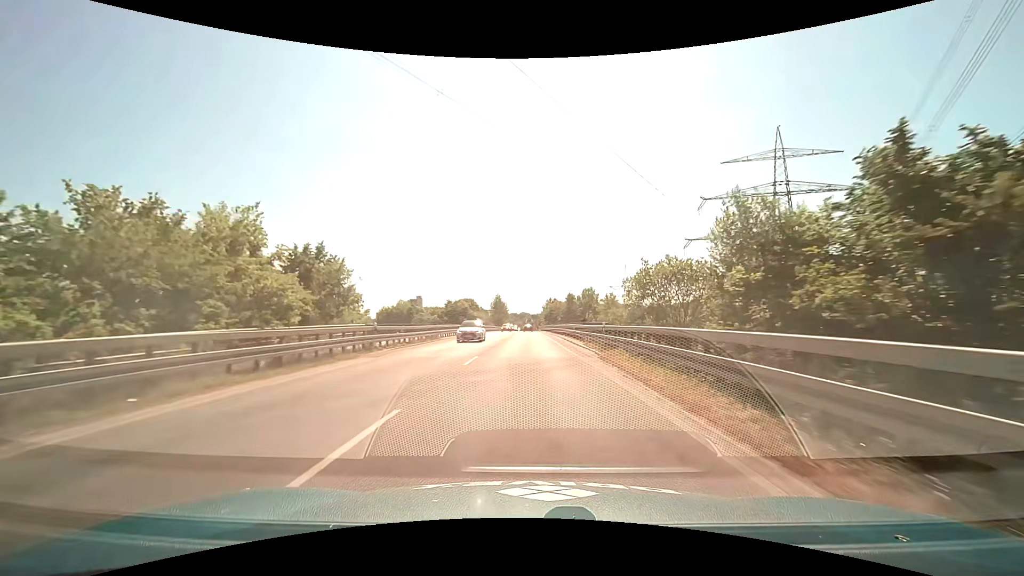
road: primary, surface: asphalt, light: Day
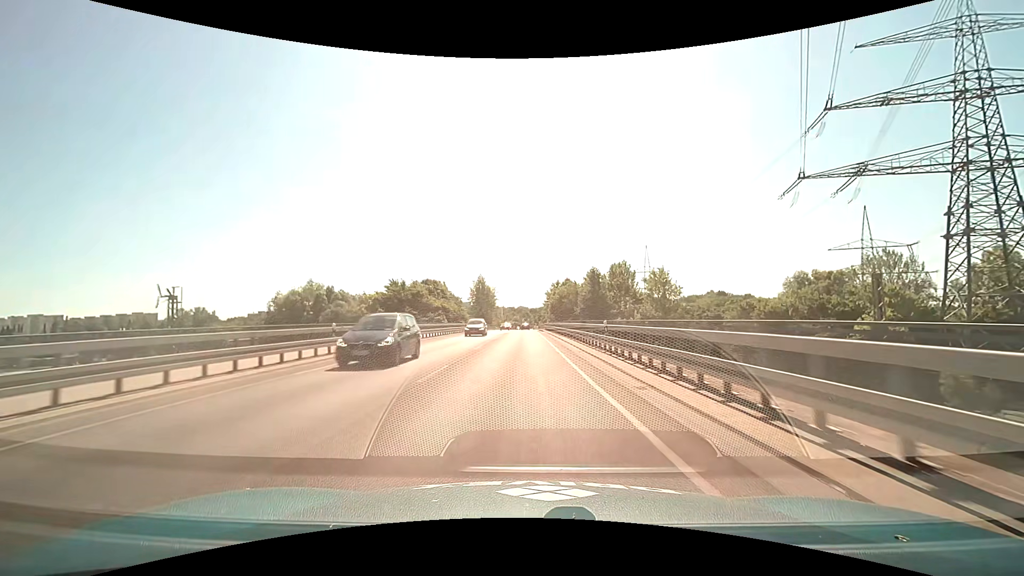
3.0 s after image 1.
(+0.2, +52.8) m; 0°
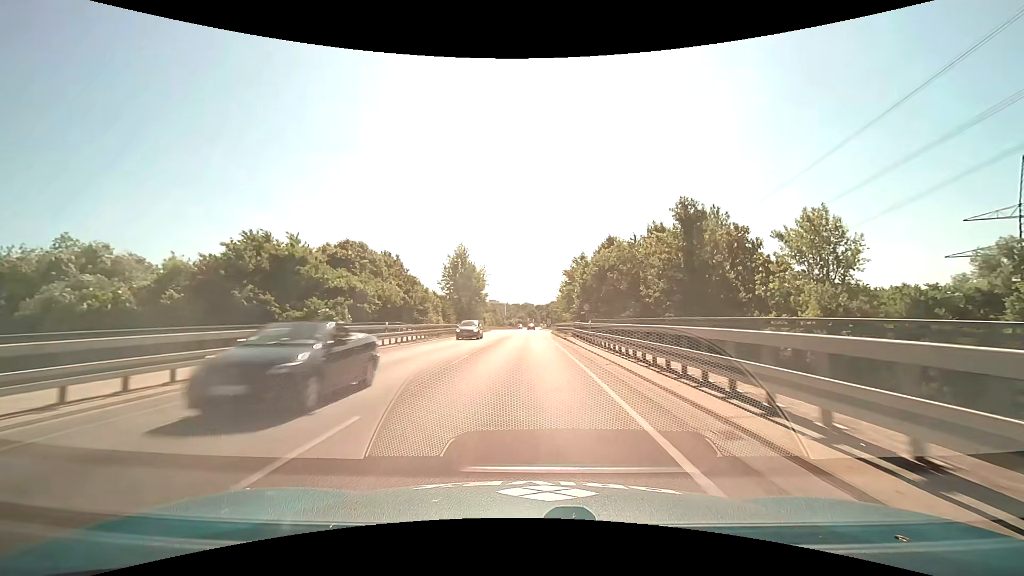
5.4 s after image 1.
(-0.2, +42.7) m; -1°
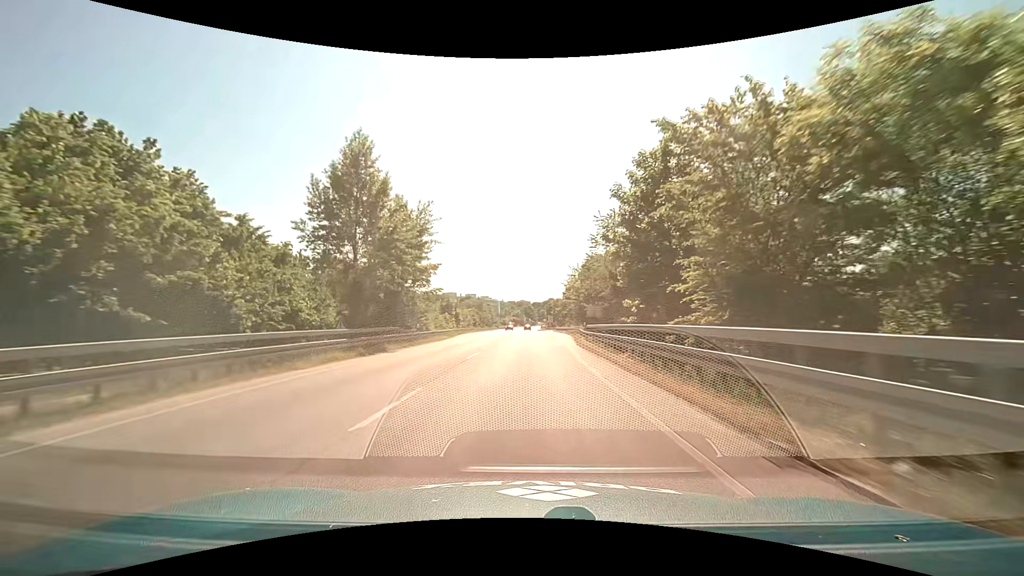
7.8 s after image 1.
(0.0, +43.5) m; 0°
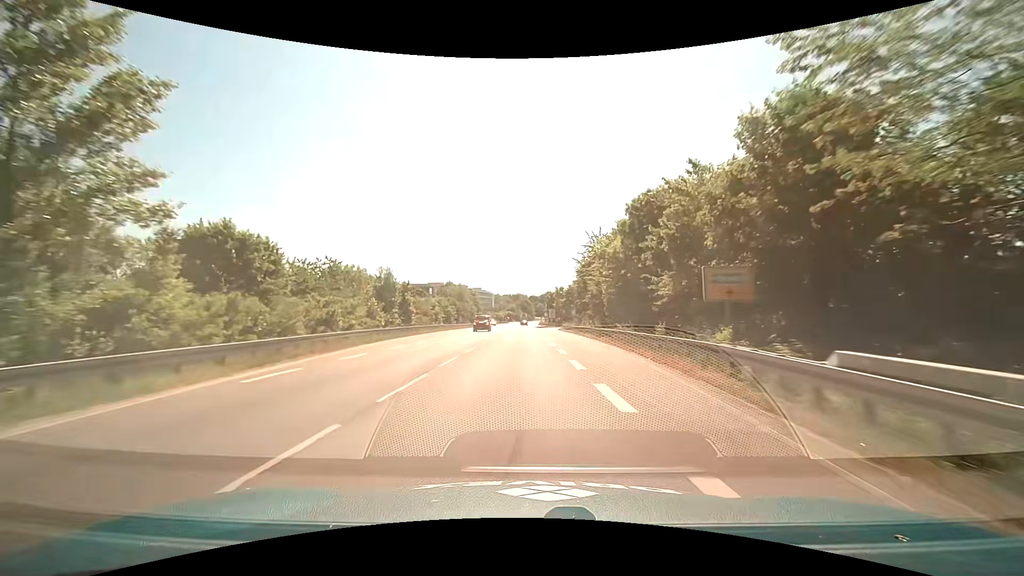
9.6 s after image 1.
(+0.1, +33.5) m; 0°
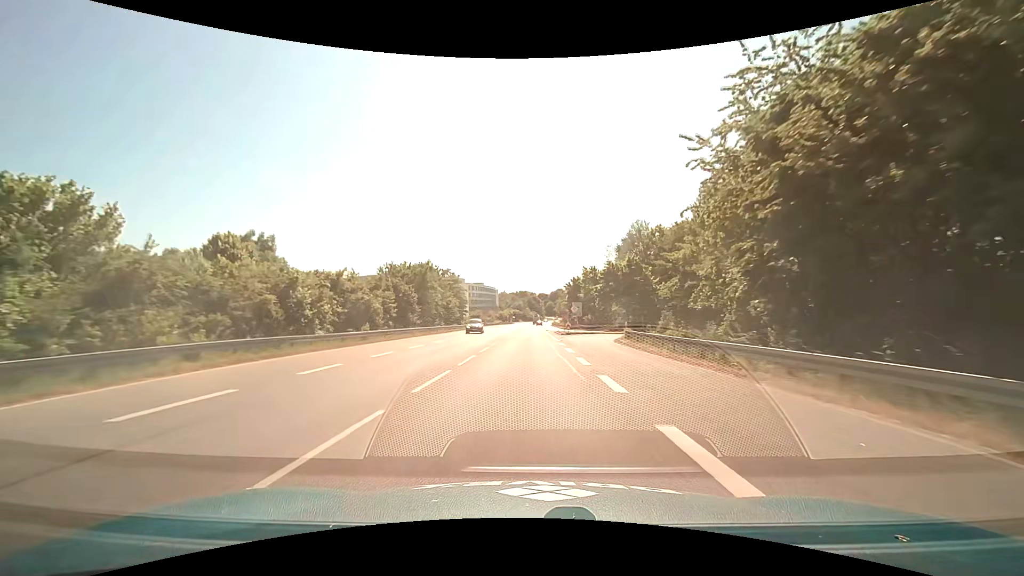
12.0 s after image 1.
(-0.5, +46.1) m; -1°
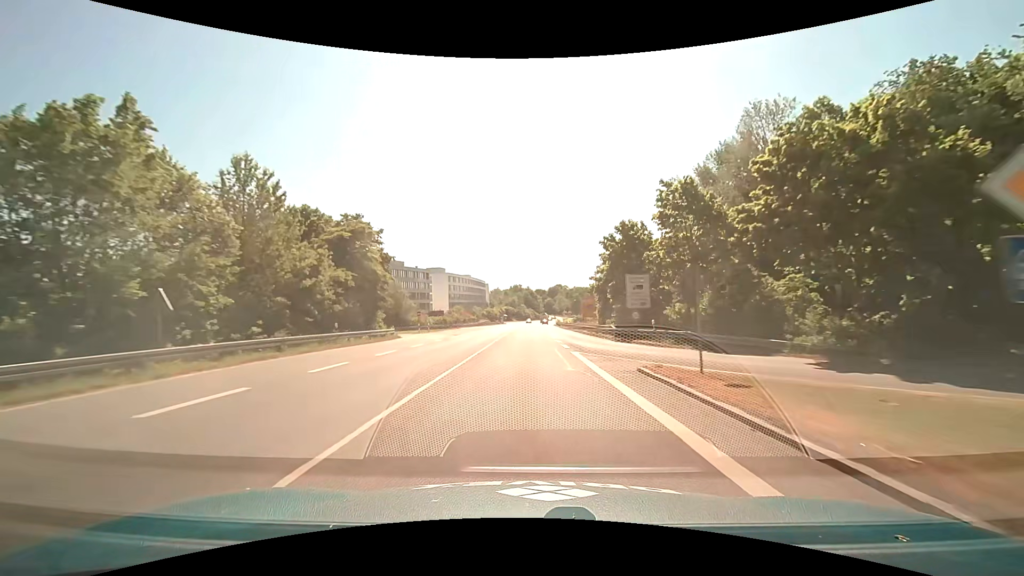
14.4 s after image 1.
(0.0, +47.7) m; 0°
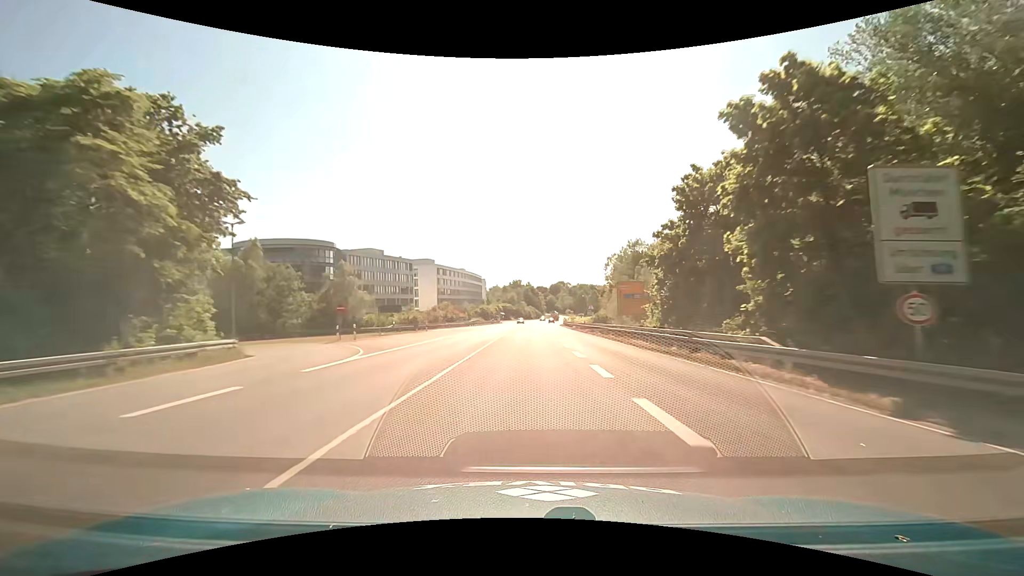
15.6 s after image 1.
(0.0, +24.3) m; 0°
(0, +10) (0, +20) (0, +30) (0, +40) (+1, +50) (+1, +60) (+1, +70) (+1, +80) (+1, +90) (+2, +100) m
